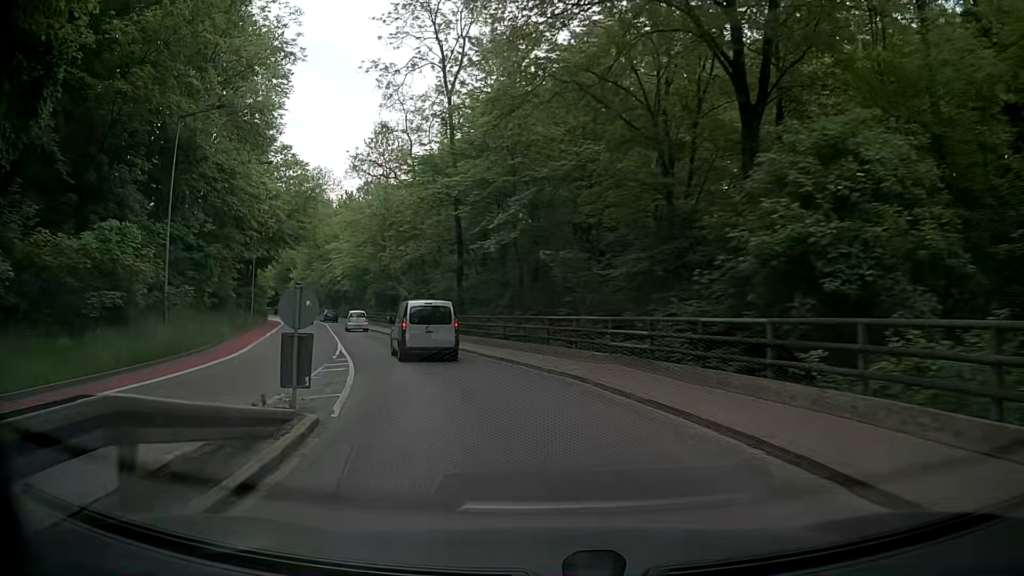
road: secondary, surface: asphalt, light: Day
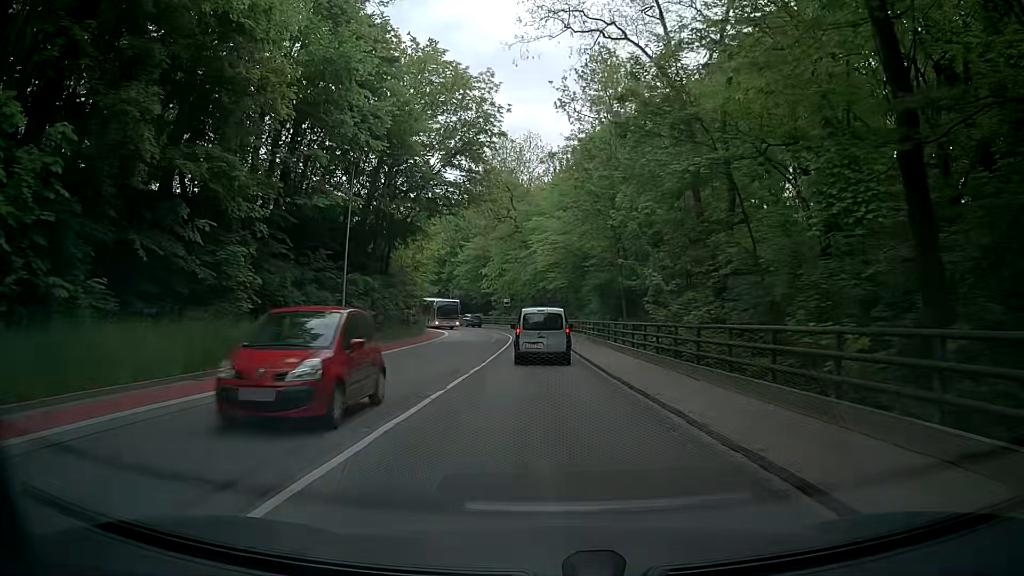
(-6.8, +29.2) m; -20°
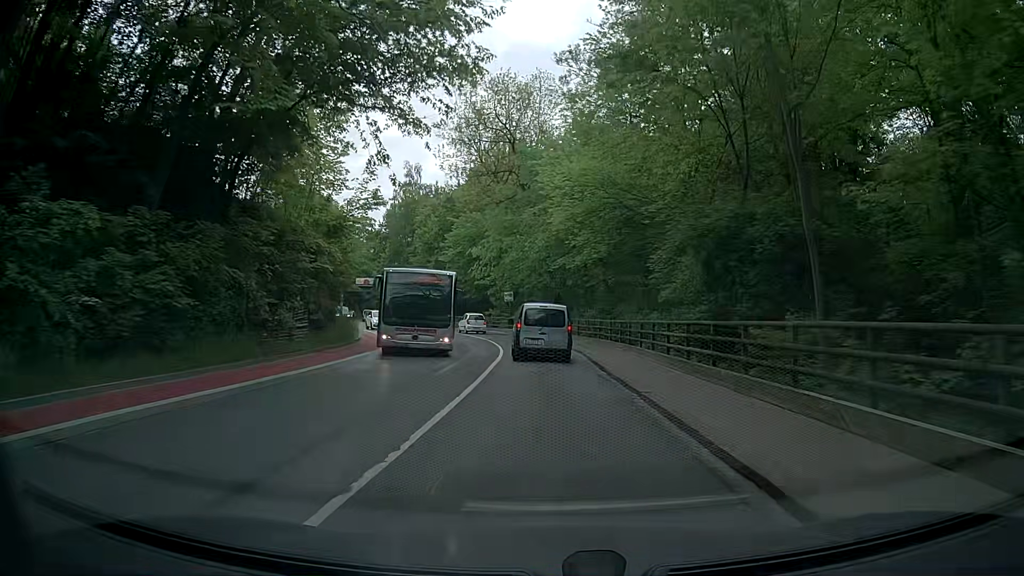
(-0.7, +23.6) m; -2°
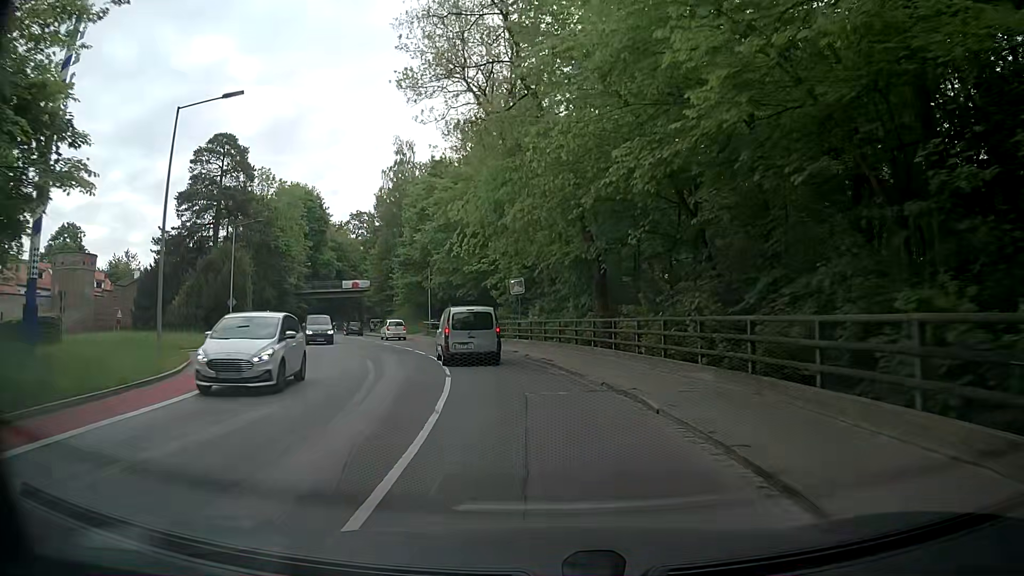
(-0.4, +22.7) m; -3°
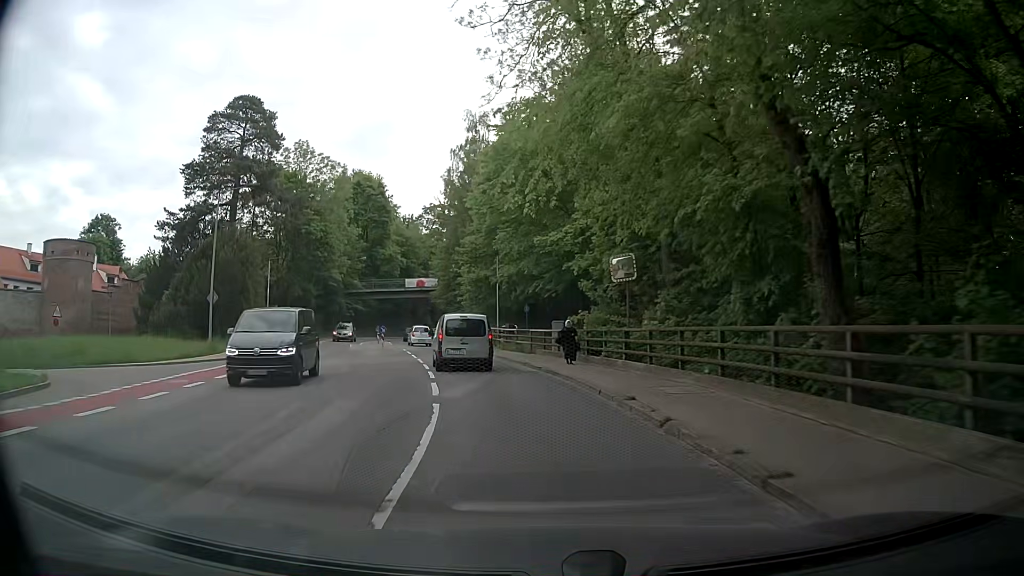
(-0.8, +14.8) m; -7°
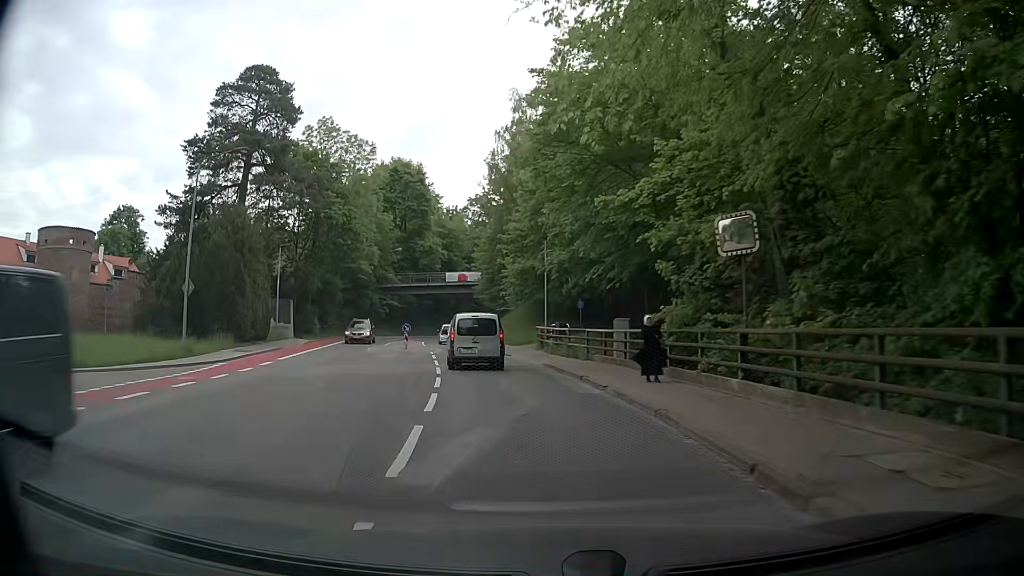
(-0.3, +7.5) m; -5°
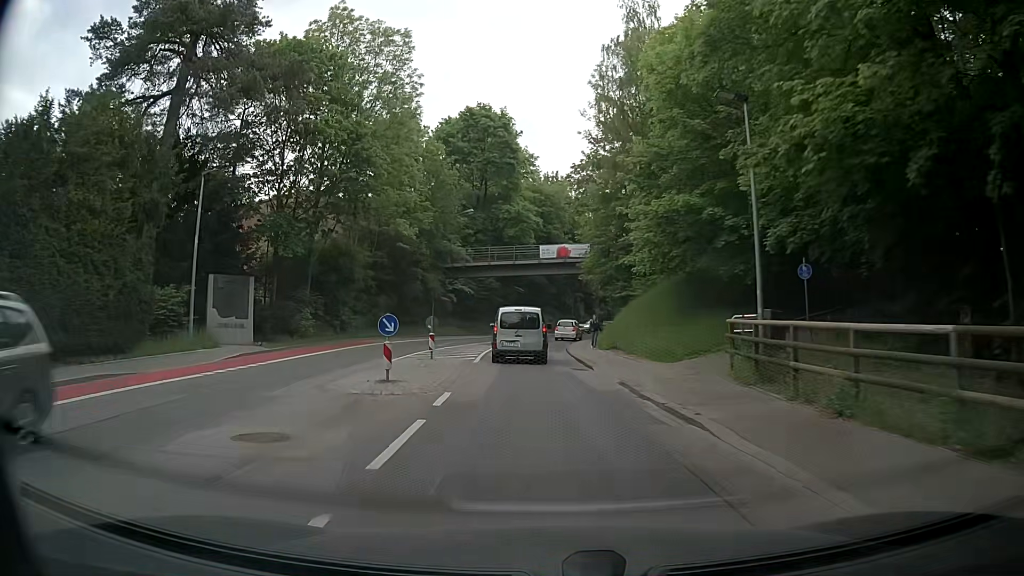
(-1.7, +22.8) m; -9°
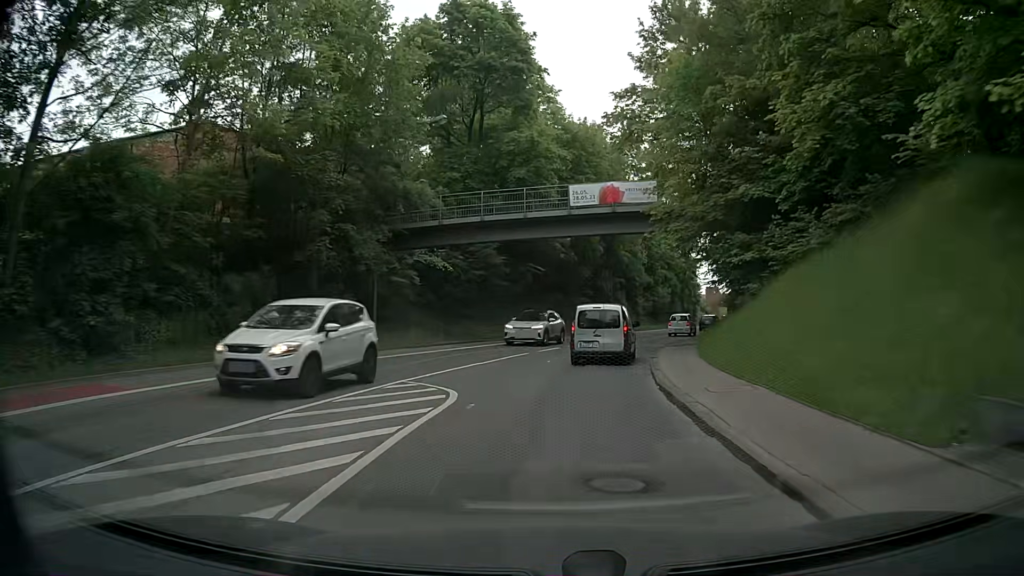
(-0.7, +23.7) m; -3°
(0, +10) (+1, +20) (+3, +30) (+6, +39) (+9, +49) (+13, +58) (+16, +67) (+20, +77) (+24, +86) (+28, +95) m
